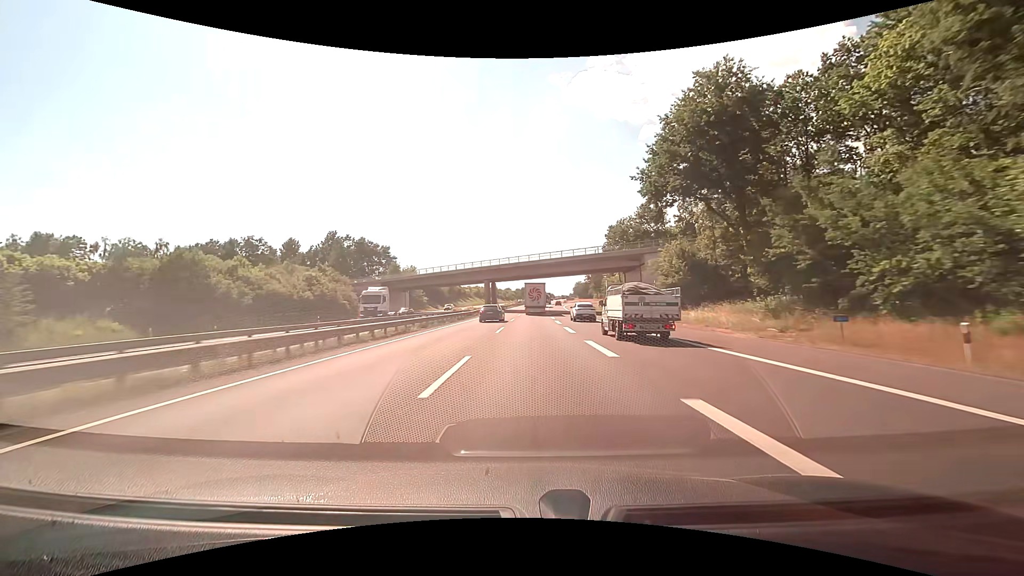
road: motorway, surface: asphalt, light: Day
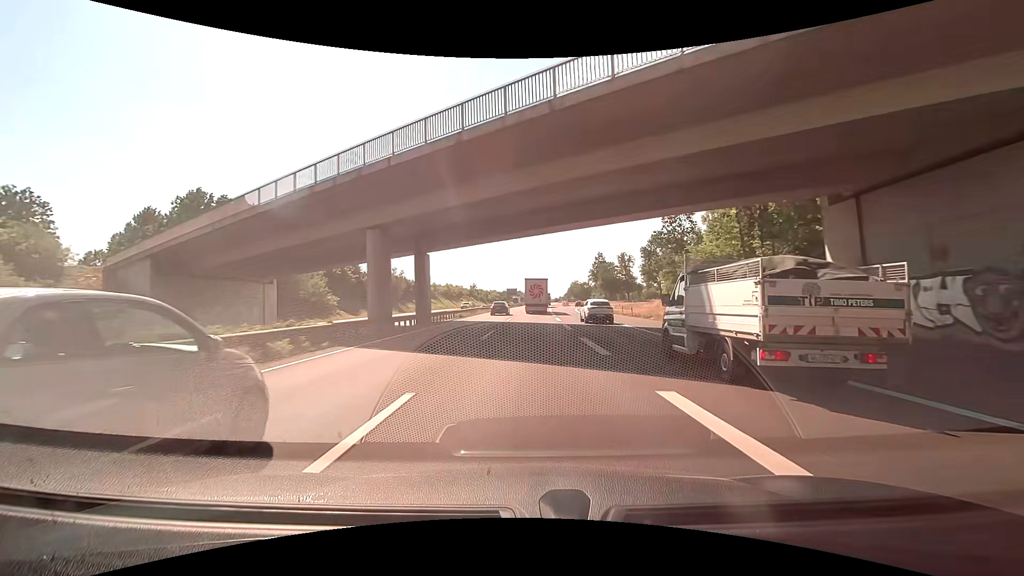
(+0.8, +59.7) m; +1°
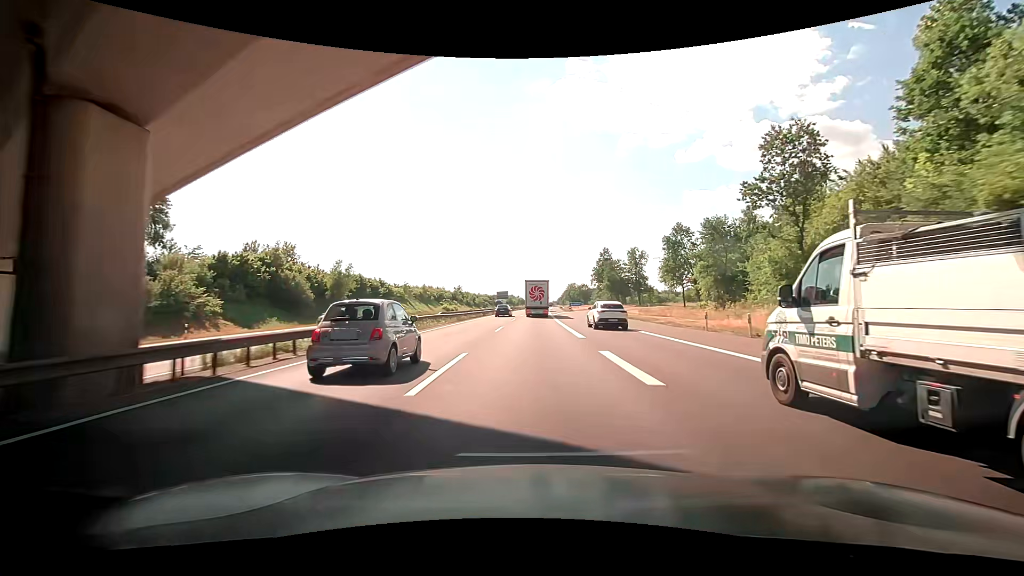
(+0.2, +29.2) m; +1°
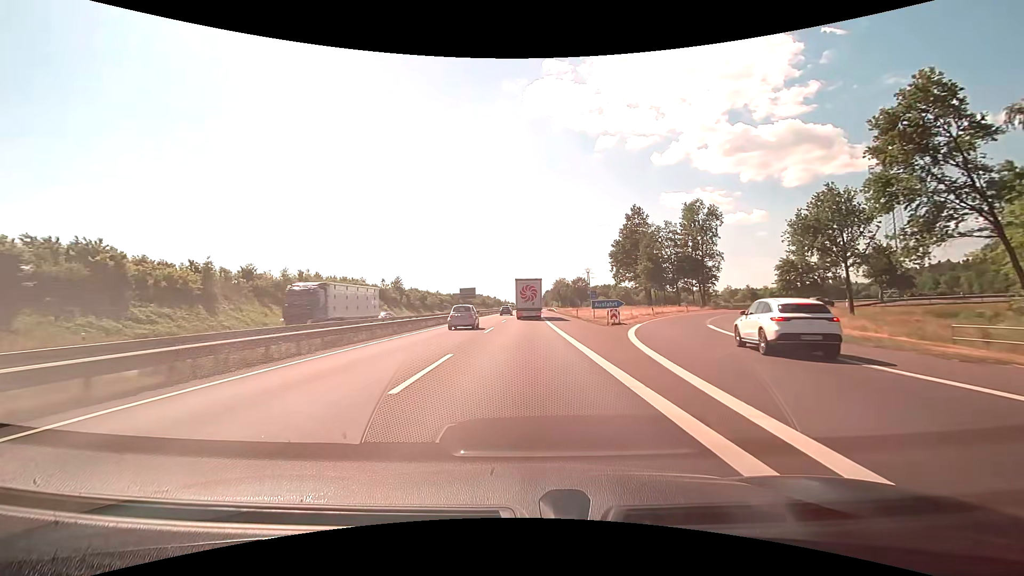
(+2.0, +71.4) m; +3°
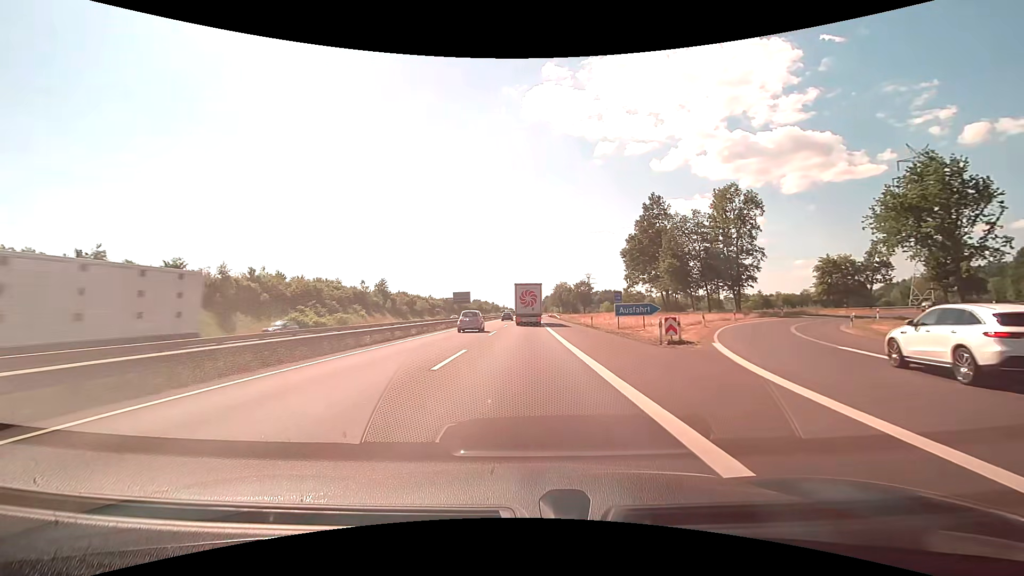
(0.0, +14.4) m; 0°
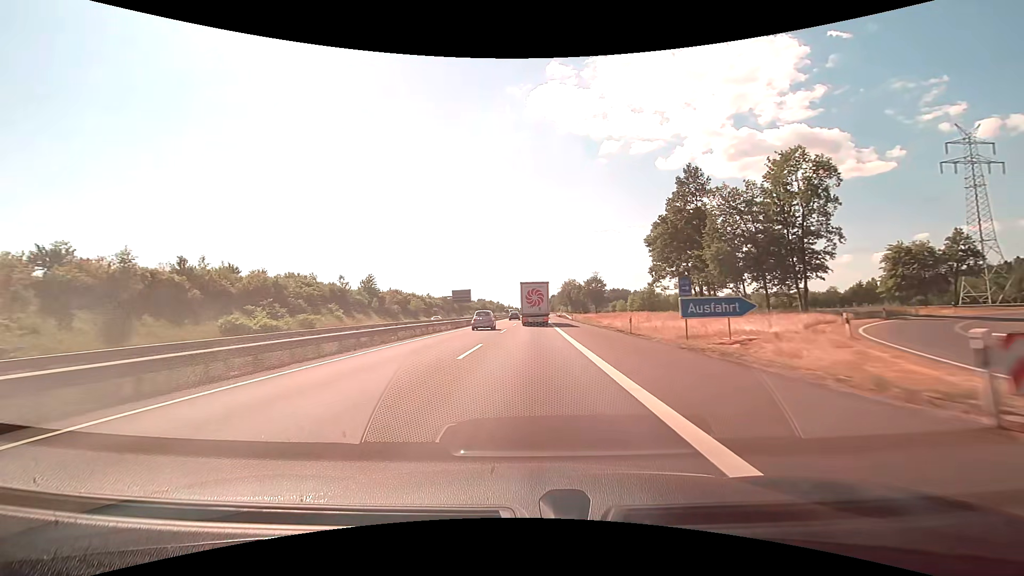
(0.0, +15.2) m; 0°
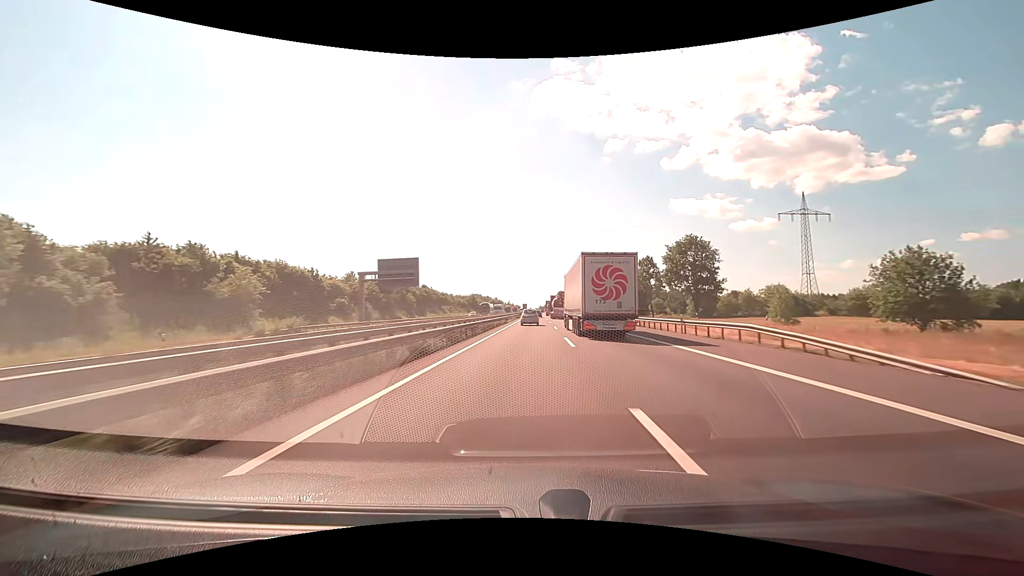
(-2.3, +87.0) m; -1°
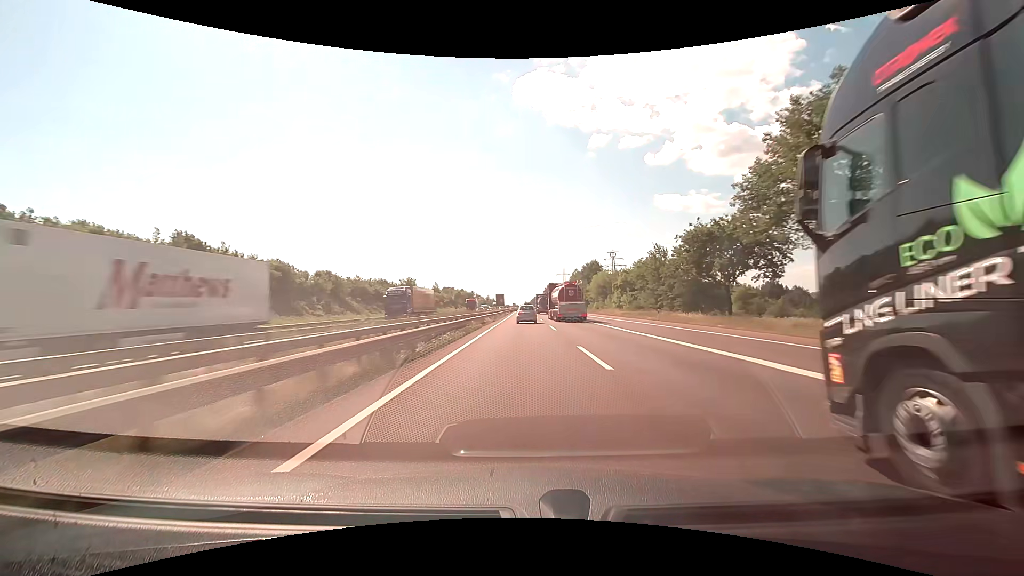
(+2.0, +97.5) m; +2°
(0, +10) (0, +20) (0, +30) (0, +40) (0, +50) (0, +60) (0, +70) (0, +80) (0, +90) (0, +100) m
